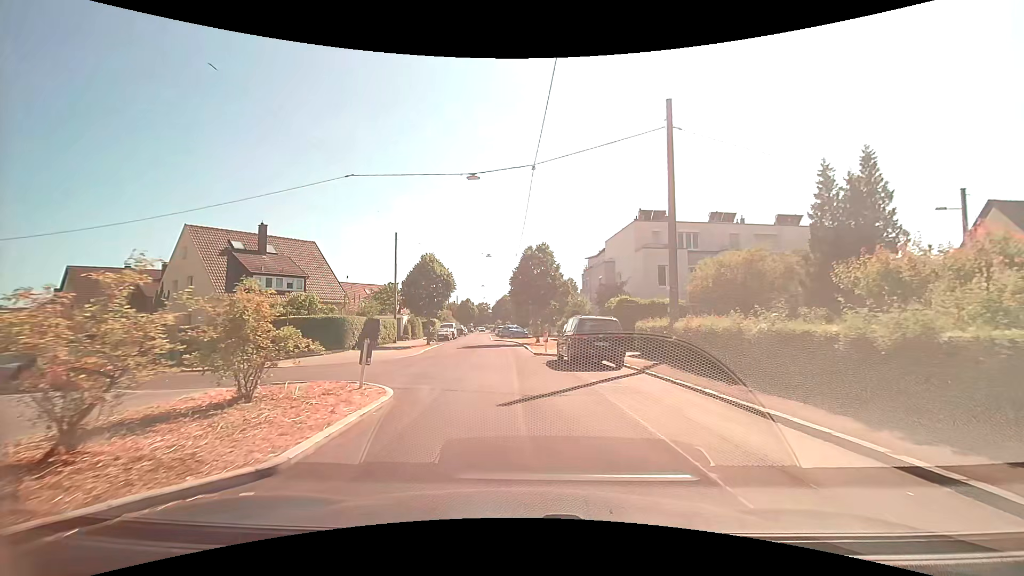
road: residential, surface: asphalt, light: Day
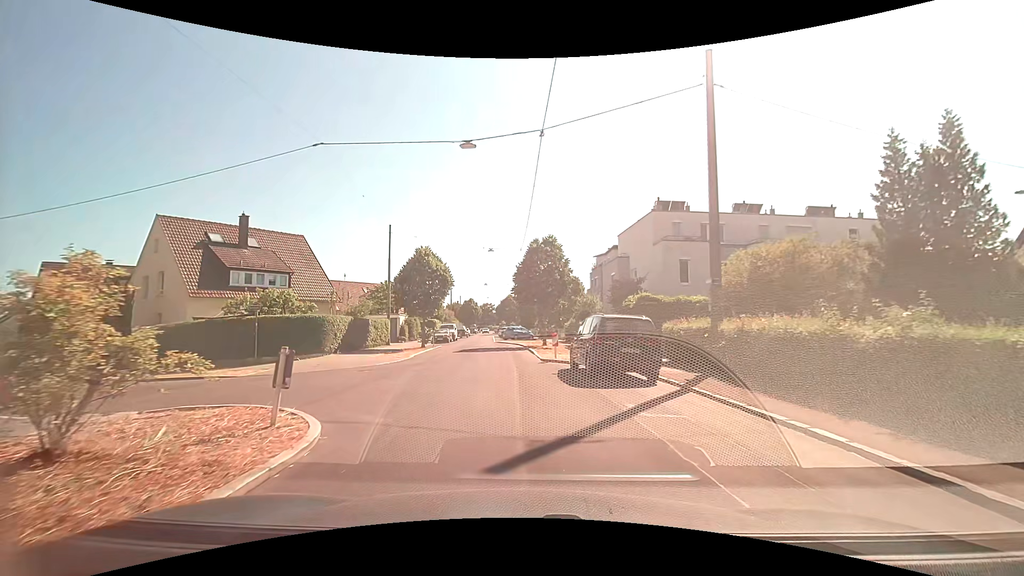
(-0.1, +3.7) m; -1°
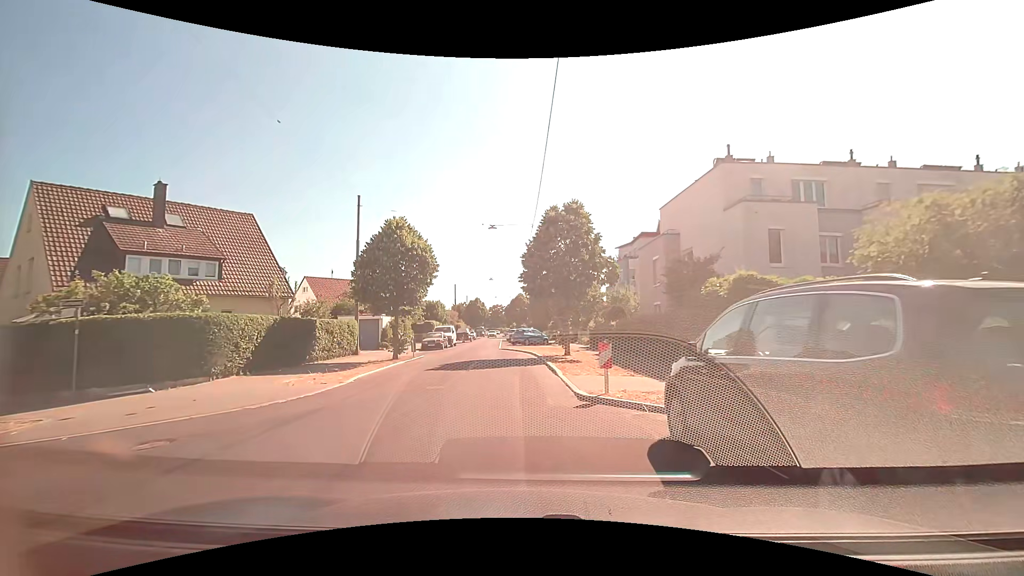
(-0.1, +10.2) m; -1°
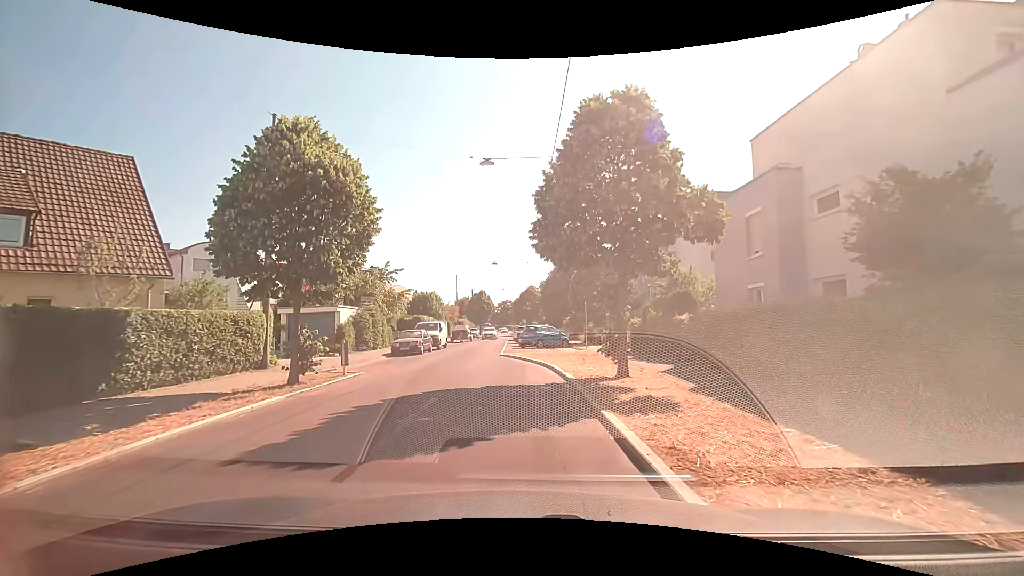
(-0.2, +11.6) m; -2°
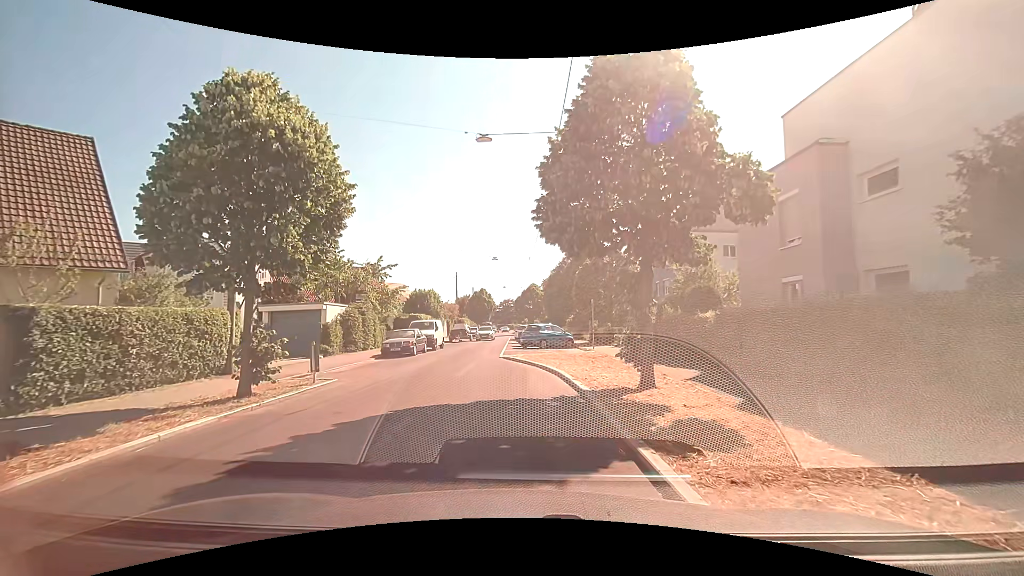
(0.0, +2.3) m; +1°
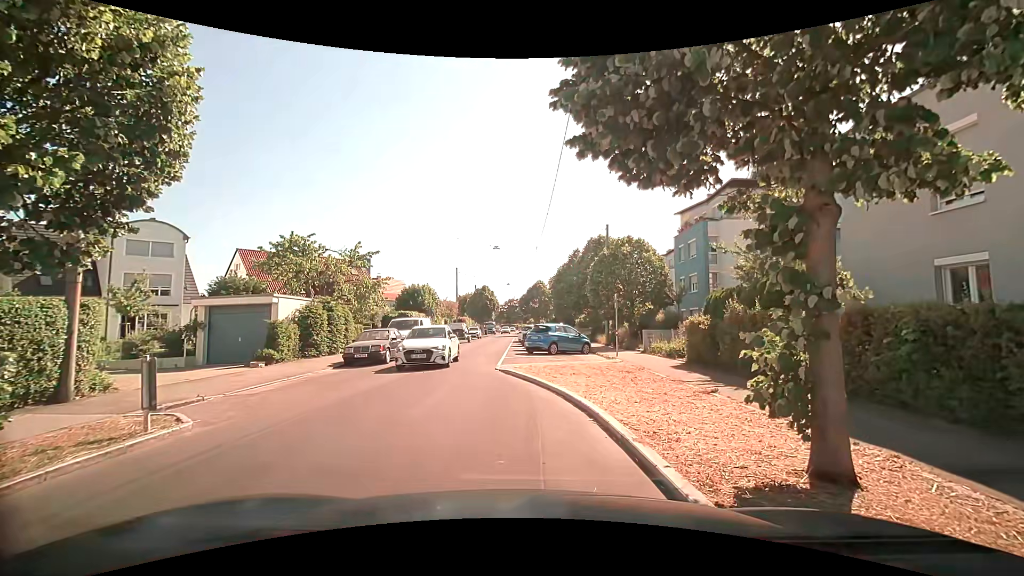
(0.0, +5.8) m; -1°
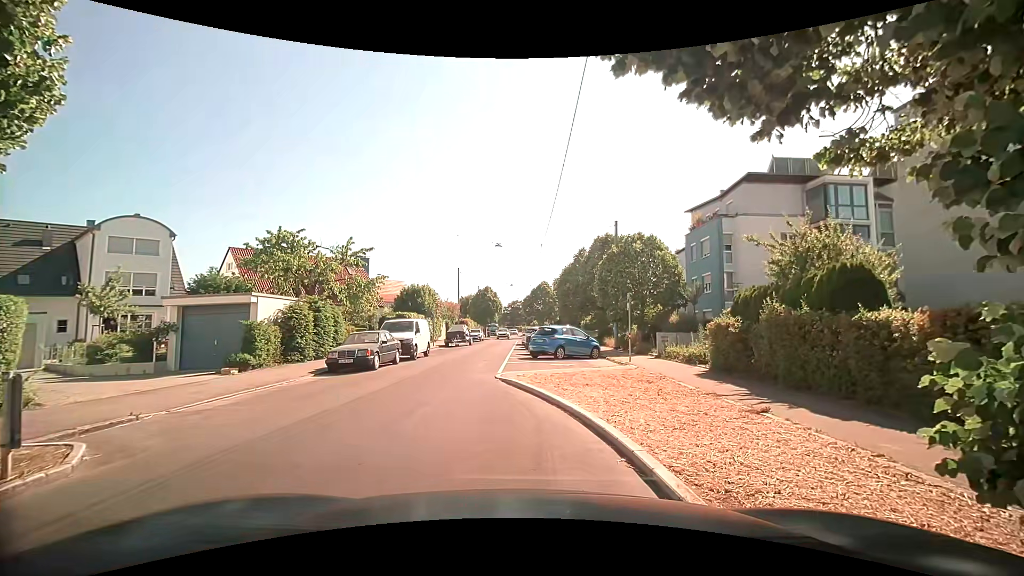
(0.0, +2.0) m; 0°
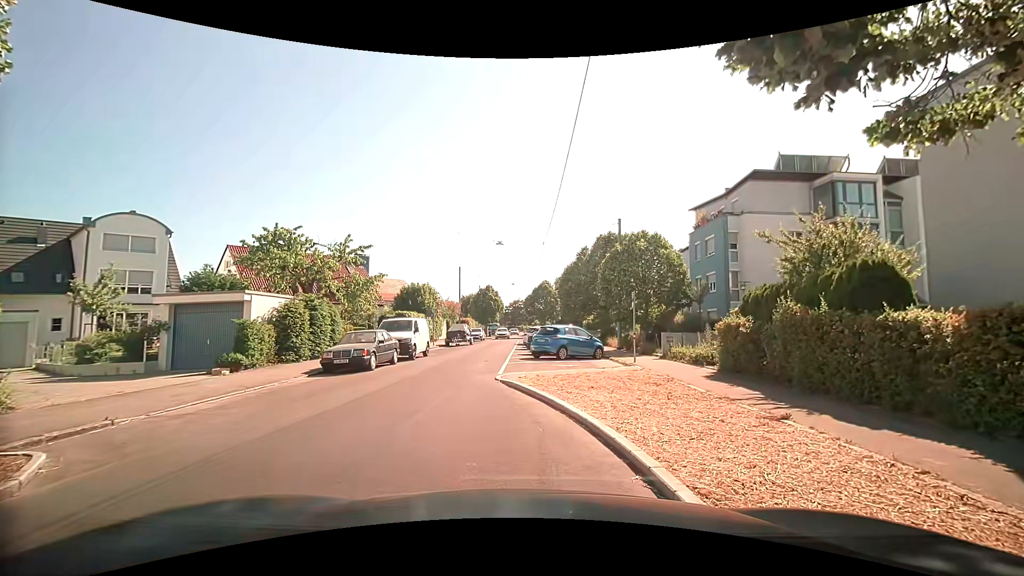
(0.0, +0.6) m; 0°
(-1, +10) (-2, +20) (-2, +30) (-2, +40) (-2, +50) (-1, +60) (-1, +70) (0, +80) (-2, +90) (-3, +99) m
